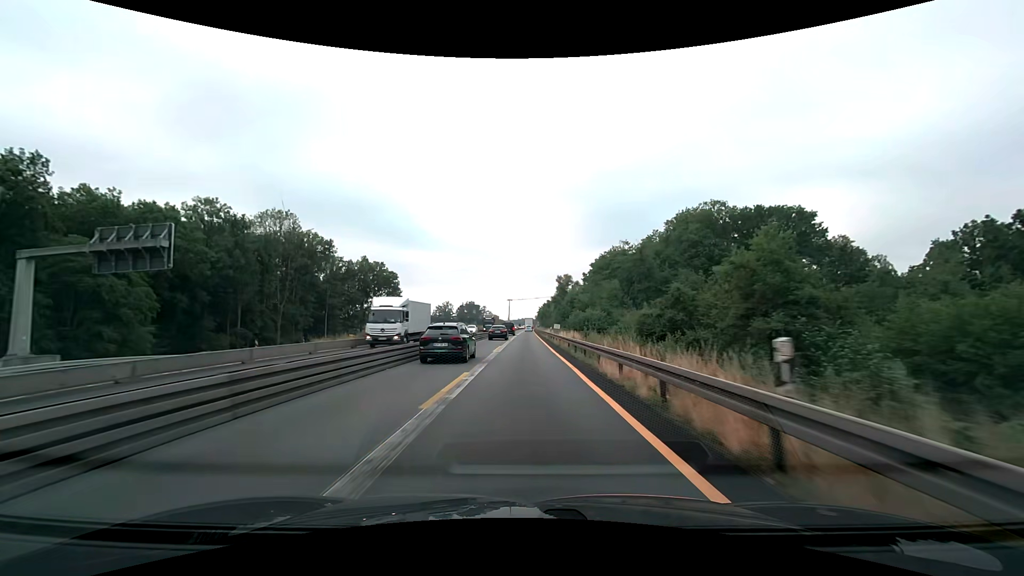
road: motorway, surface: asphalt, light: Day
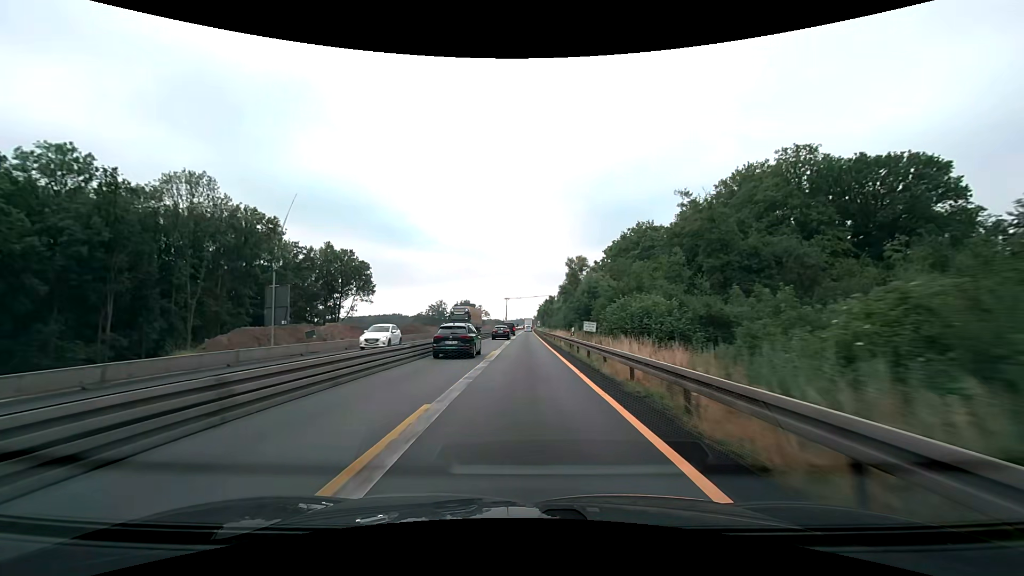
(+0.1, +25.1) m; 0°
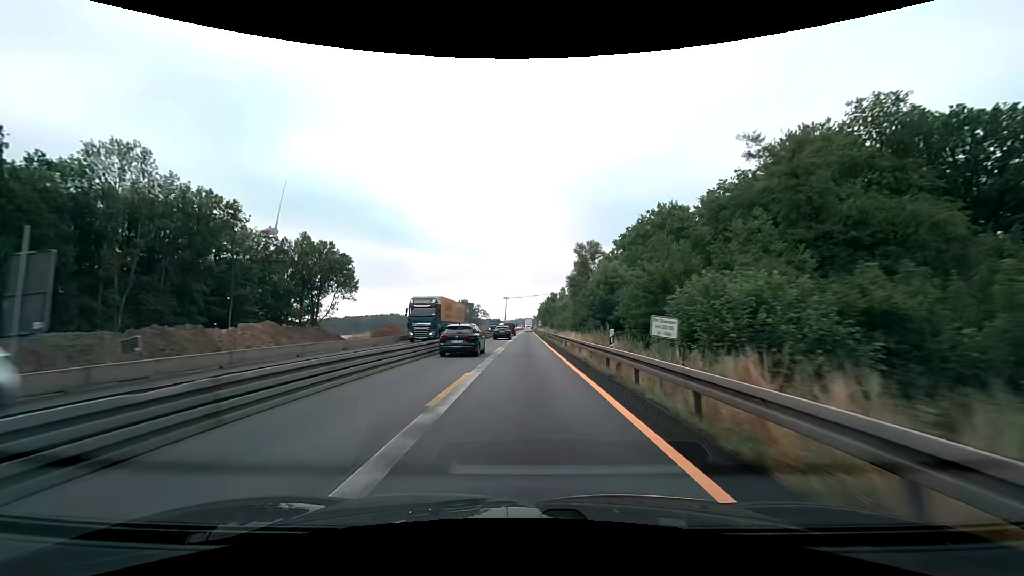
(0.0, +12.5) m; 0°
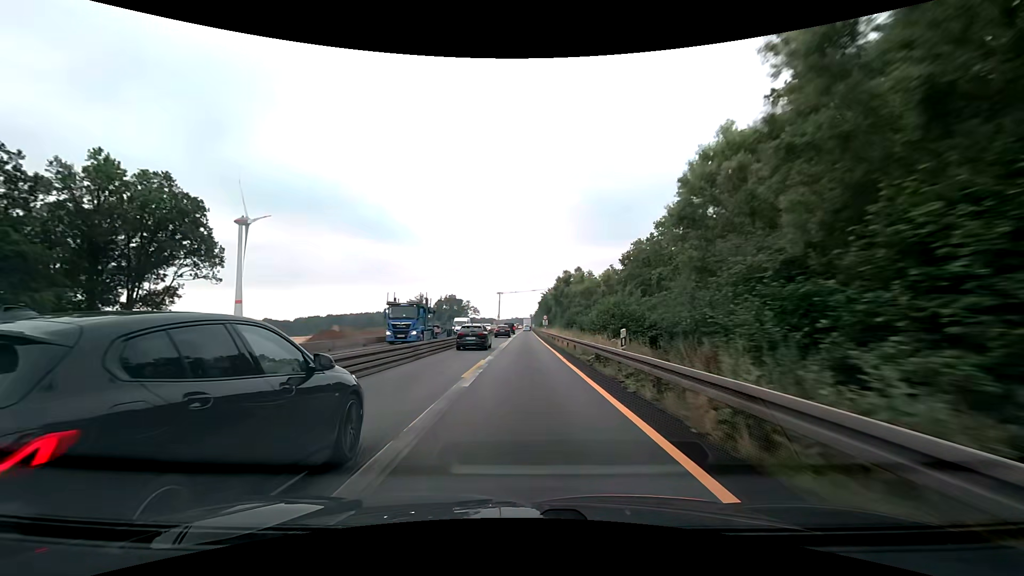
(+0.2, +50.1) m; 0°
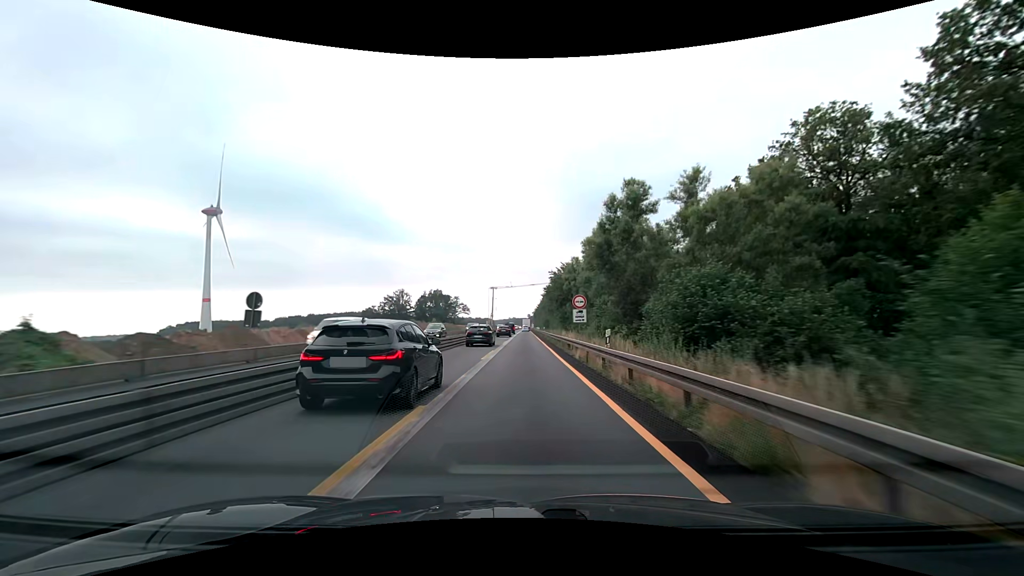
(+0.2, +50.2) m; 0°
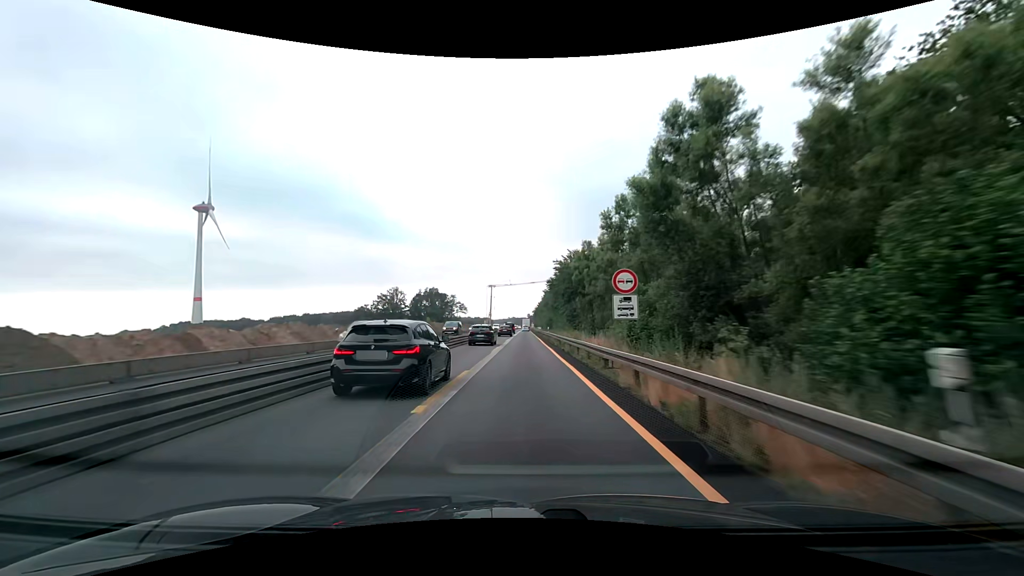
(0.0, +12.5) m; 0°
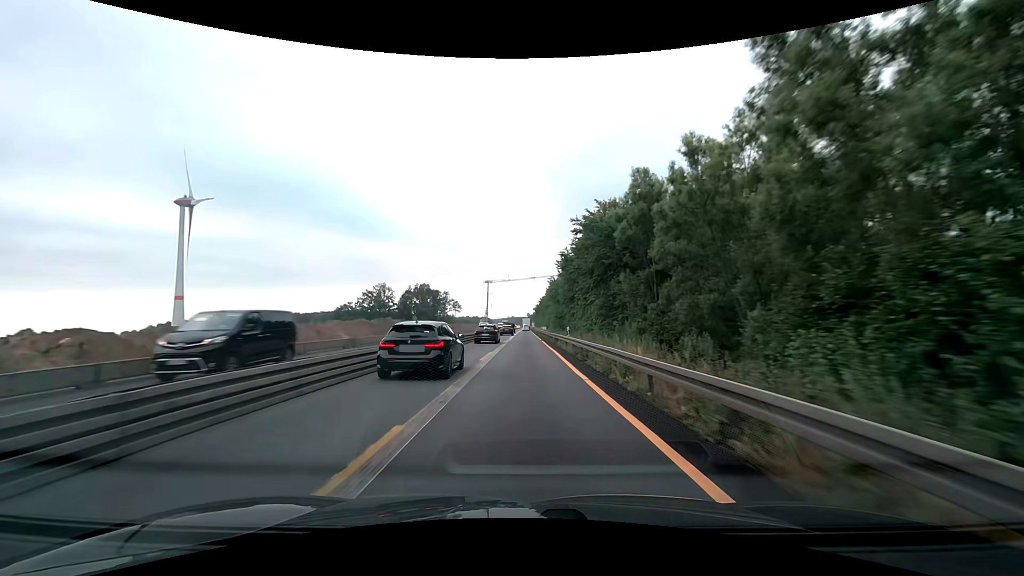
(0.0, +25.1) m; 0°
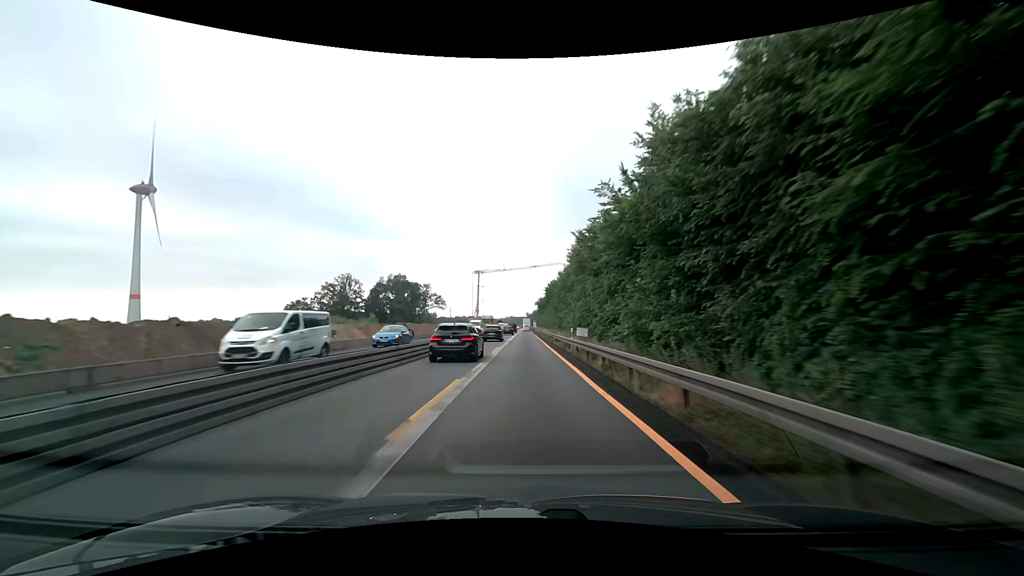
(+0.1, +50.1) m; 0°
(0, +10) (0, +20) (0, +30) (0, +40) (0, +50) (0, +60) (0, +70) (0, +80) (0, +90) (0, +100) m
